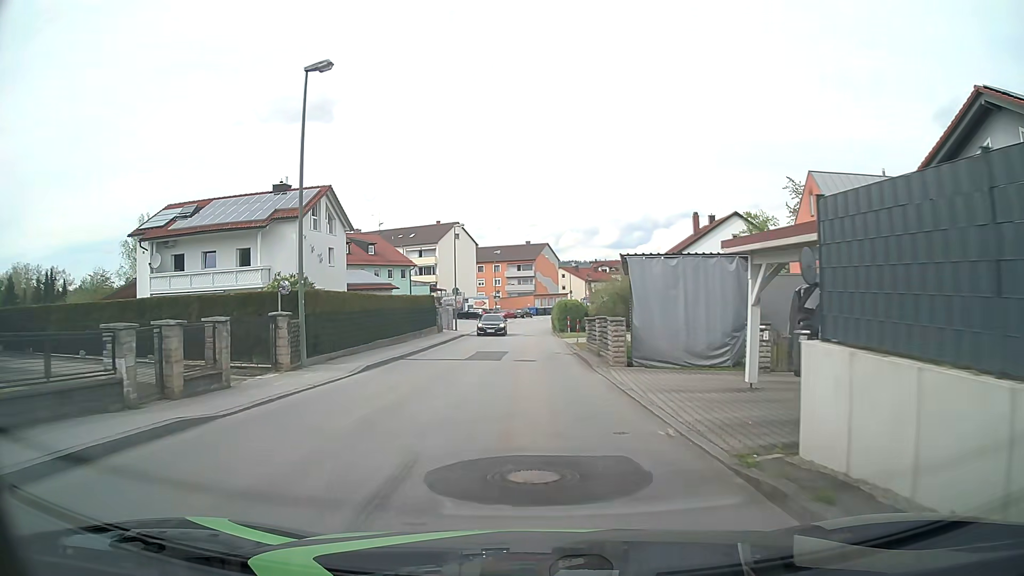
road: unclassified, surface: asphalt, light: Day
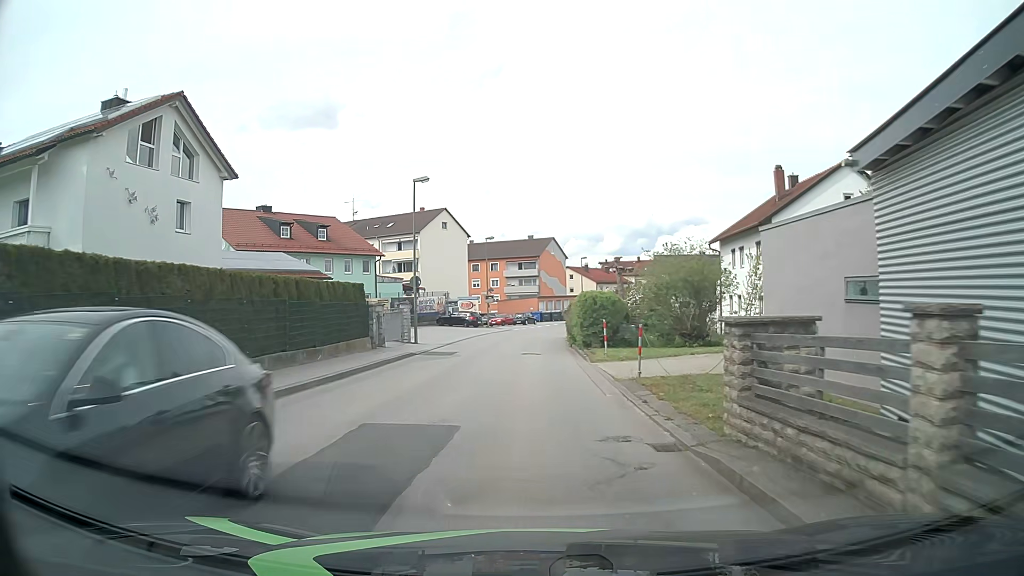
(0.0, +19.1) m; 0°
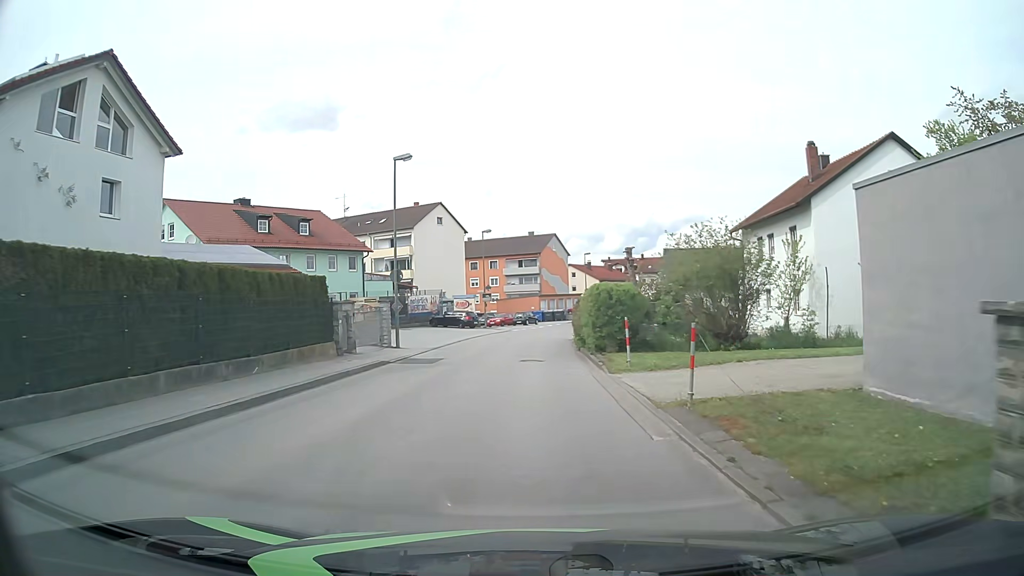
(0.0, +4.8) m; 0°
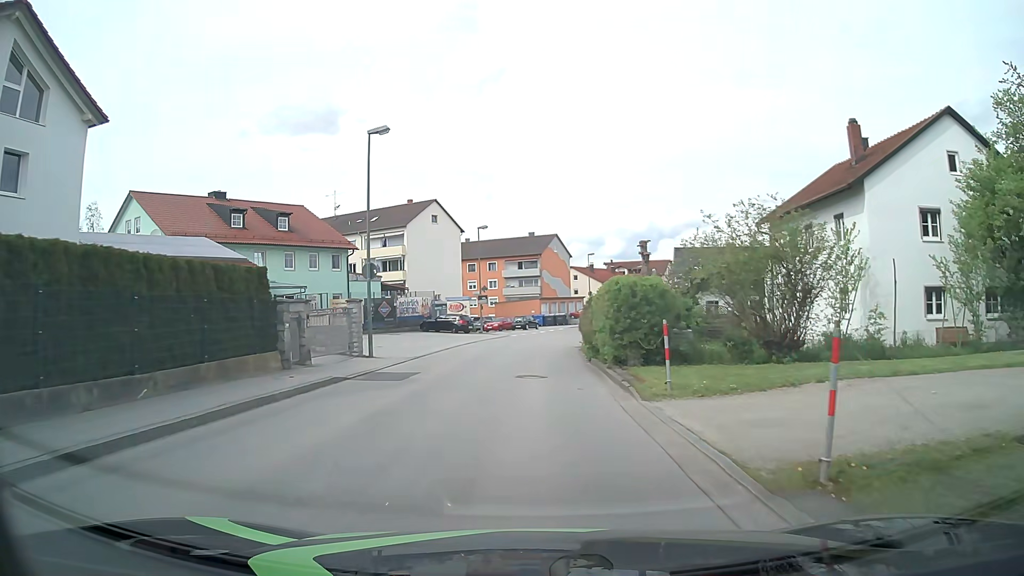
(0.0, +4.8) m; 0°
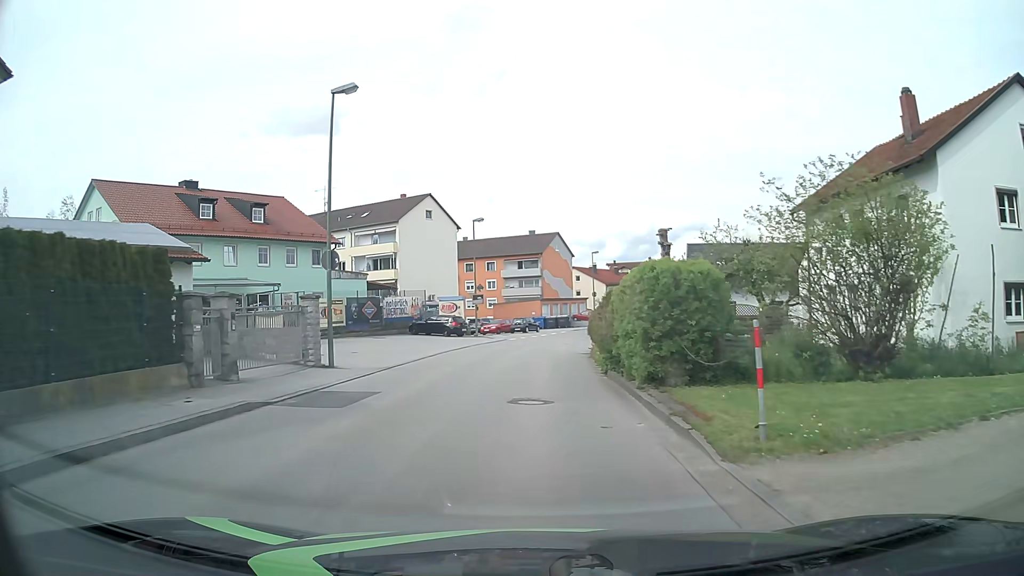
(0.0, +4.8) m; 0°
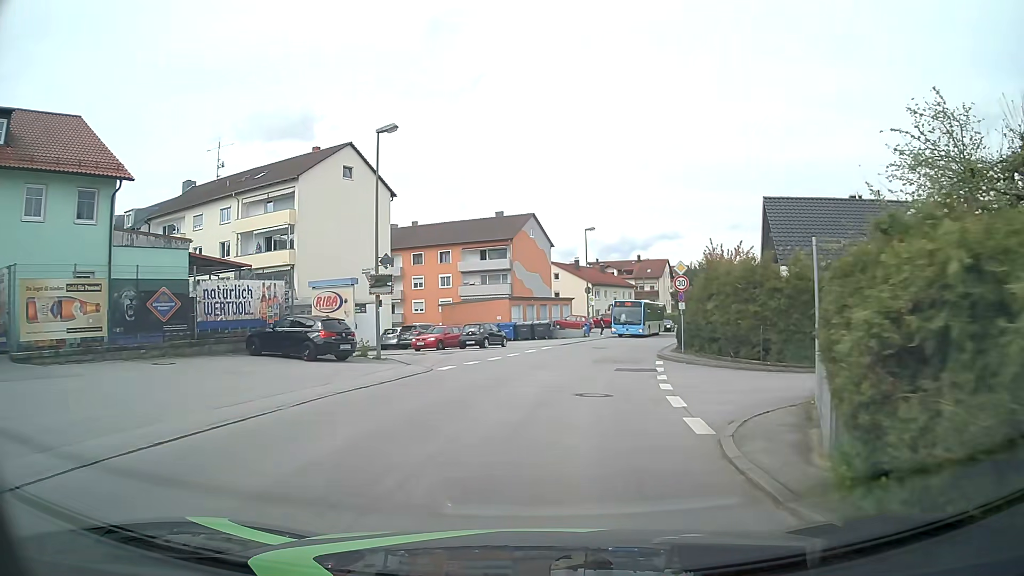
(+0.1, +23.8) m; +2°
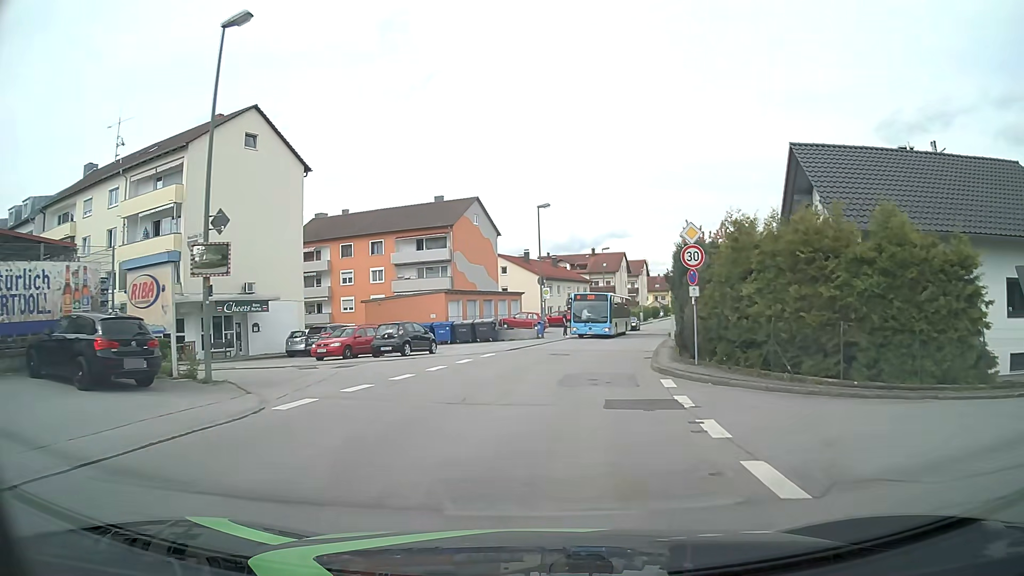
(+0.3, +9.6) m; +4°
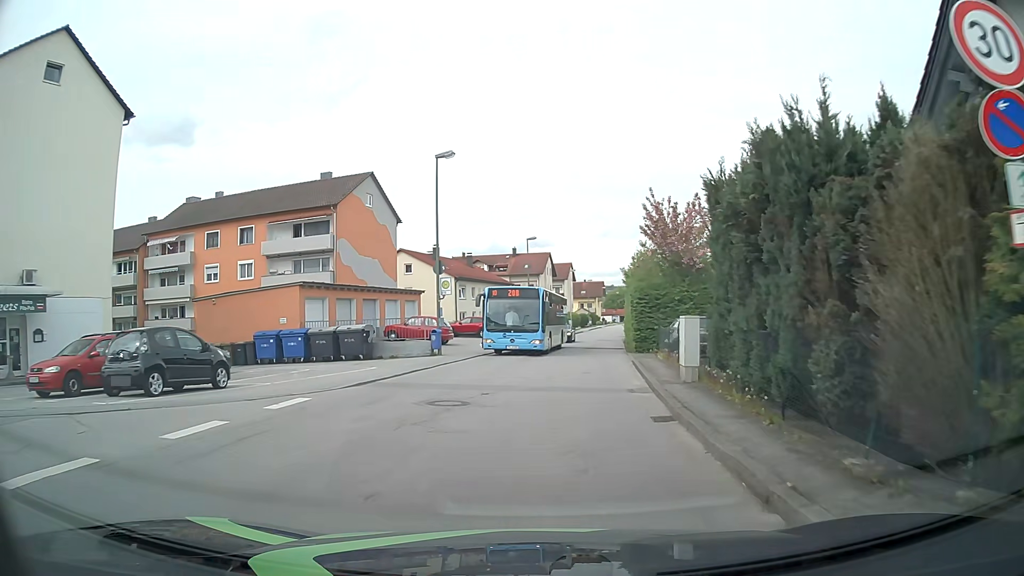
(+0.8, +14.3) m; +6°
(0, +10) (+1, +20) (+3, +30) (+4, +40) (+5, +50) (+6, +60) (+8, +70) (+9, +79) (+11, +89) (+13, +99) m
